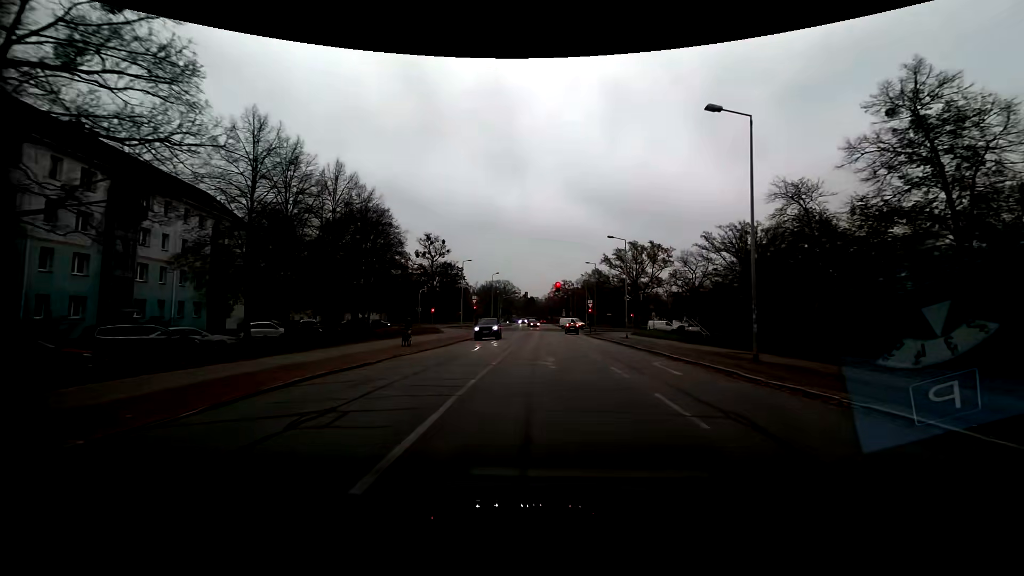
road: residential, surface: asphalt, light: Day
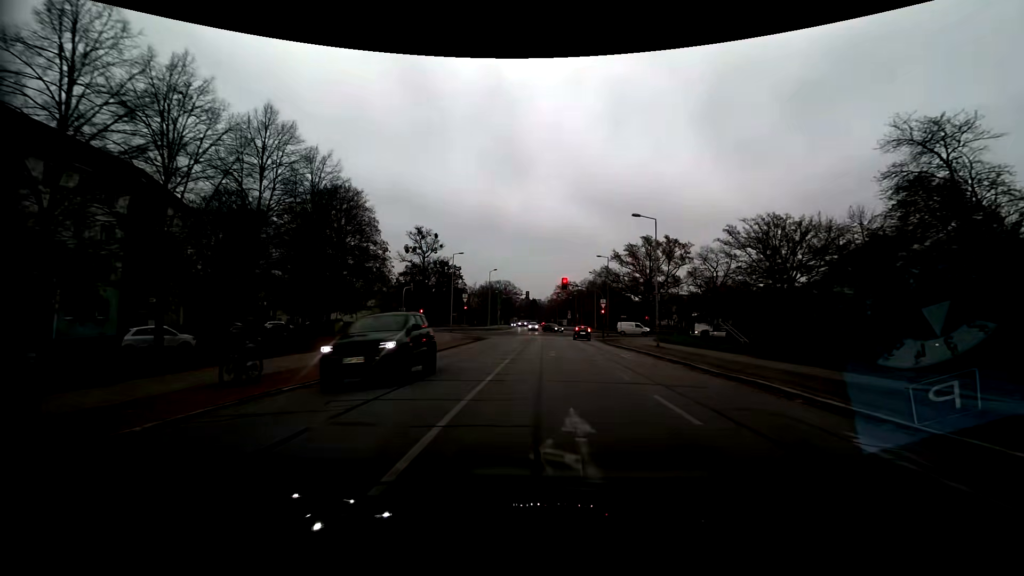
(0.0, +10.9) m; 0°
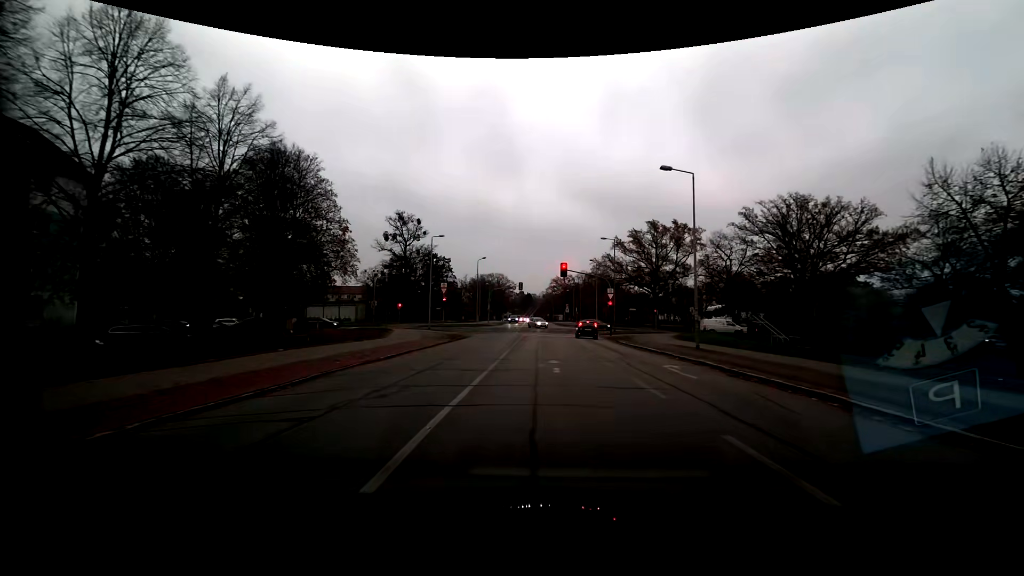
(+0.1, +10.0) m; +1°
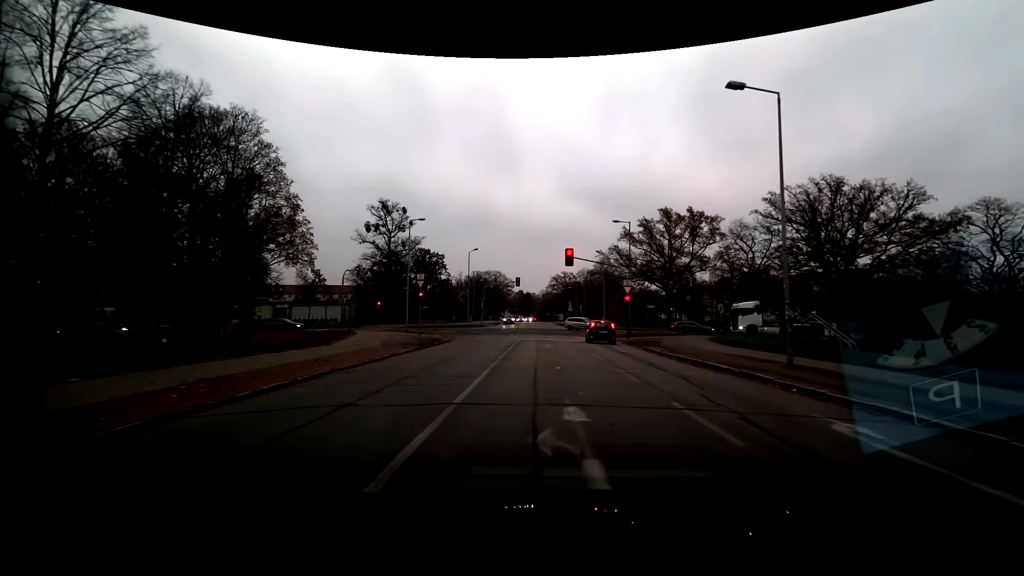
(-0.1, +9.4) m; 0°
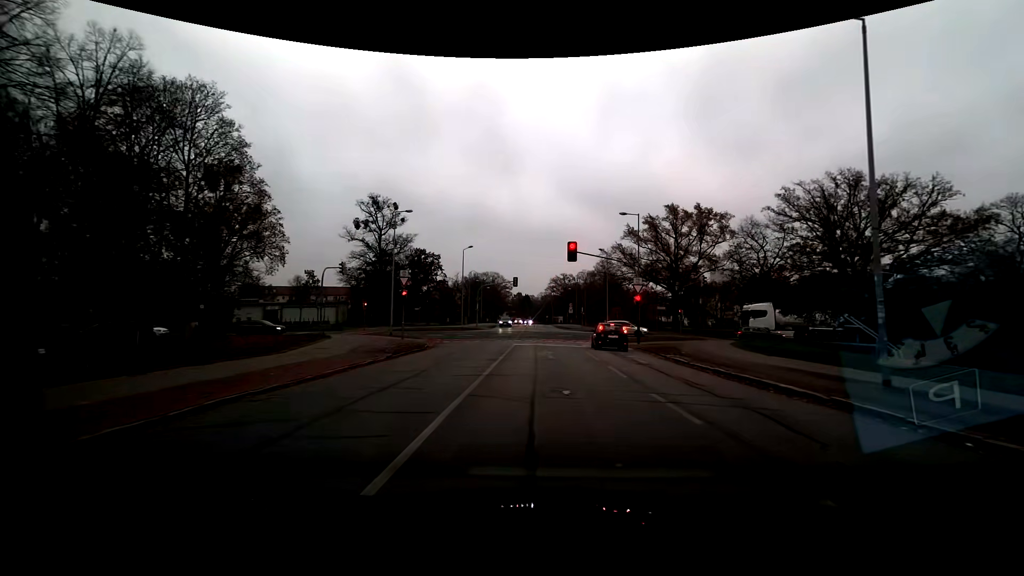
(0.0, +4.5) m; 0°
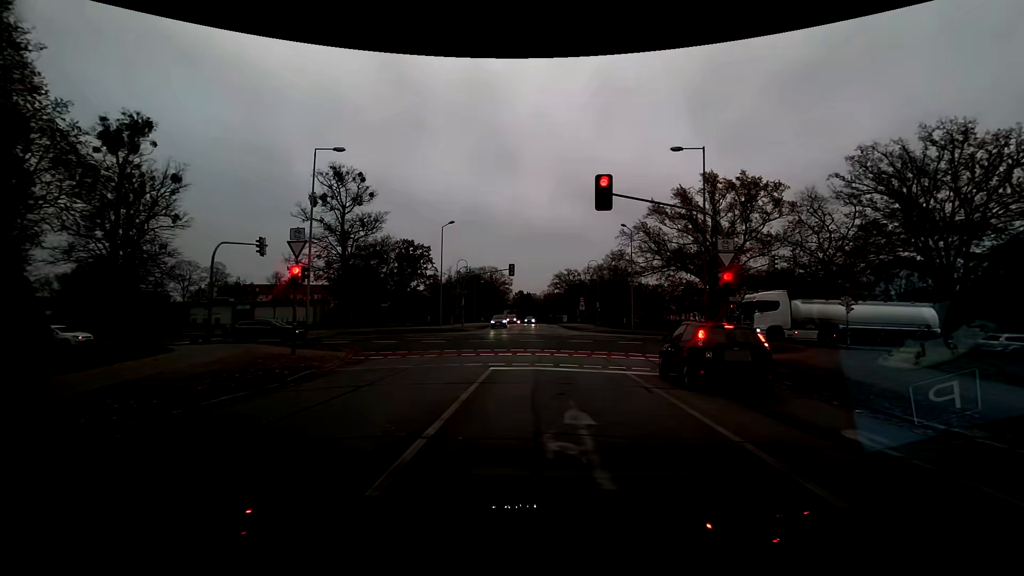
(+0.1, +15.2) m; 0°
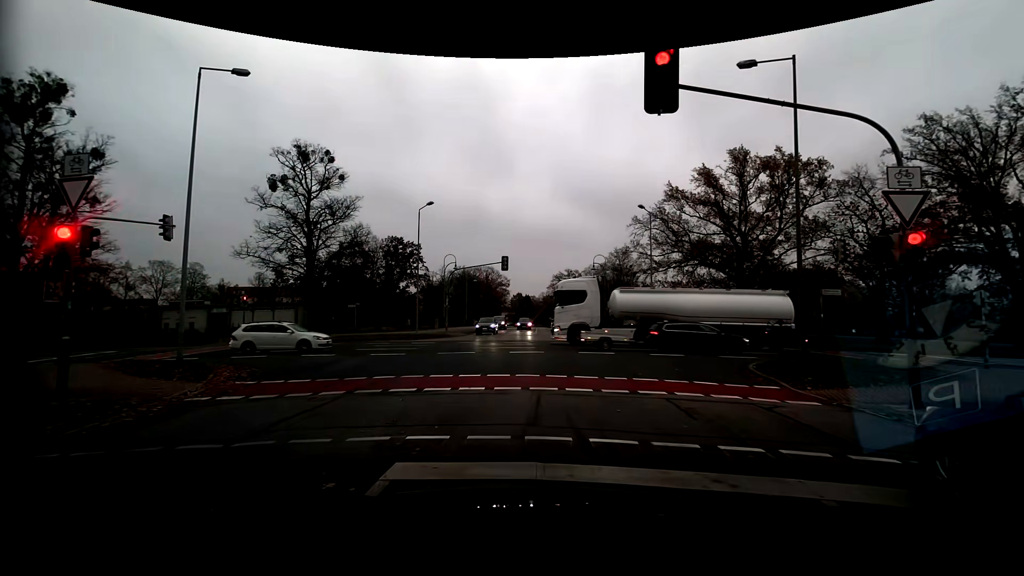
(+0.1, +8.4) m; 0°
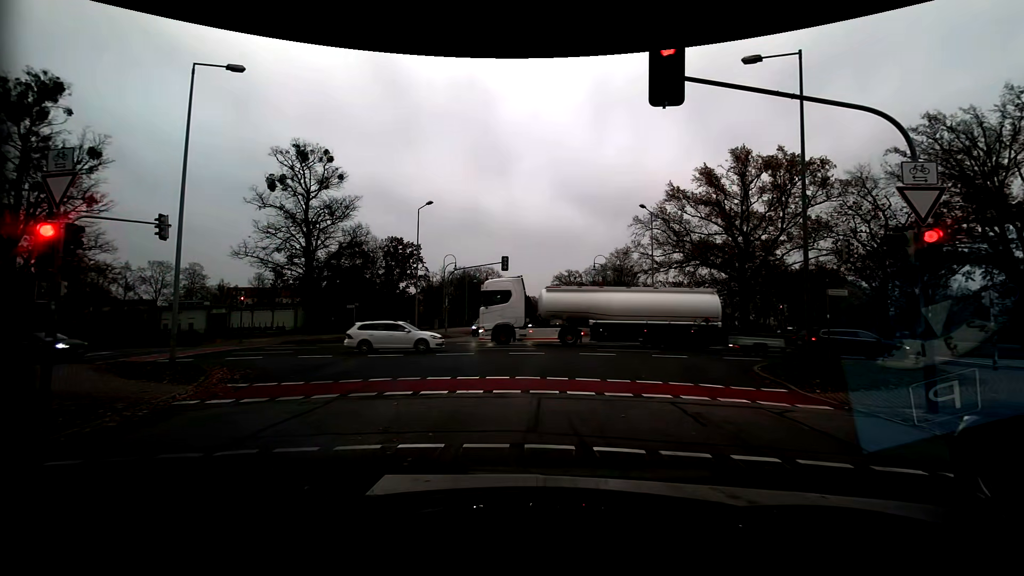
(0.0, +0.3) m; 0°
(0, +10) (0, +20) (-4, +29) (-14, +32) (-24, +31) (-33, +31) (-43, +29) (-53, +27) (-63, +25) (-73, +22) m
